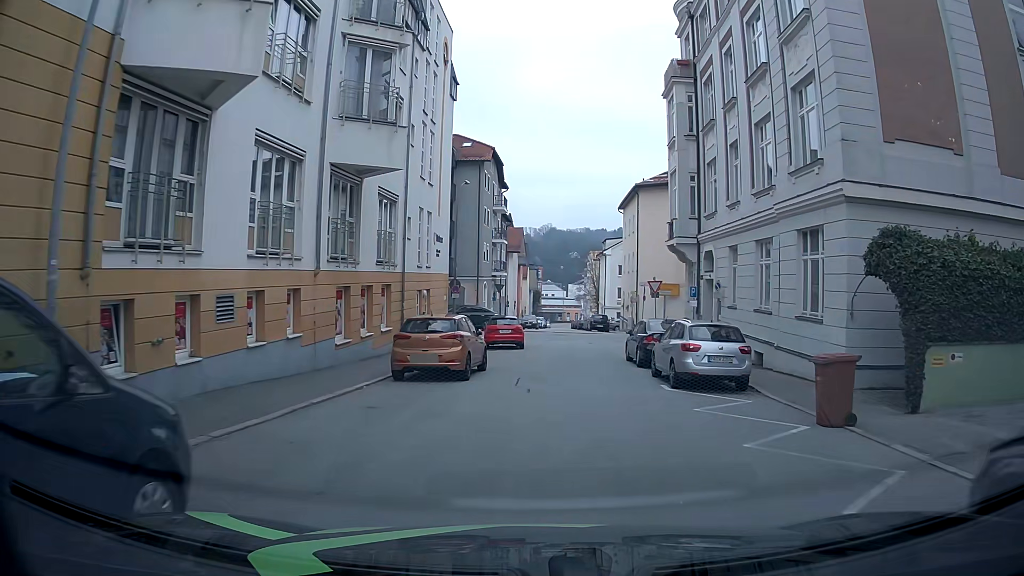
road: residential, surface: asphalt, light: Day
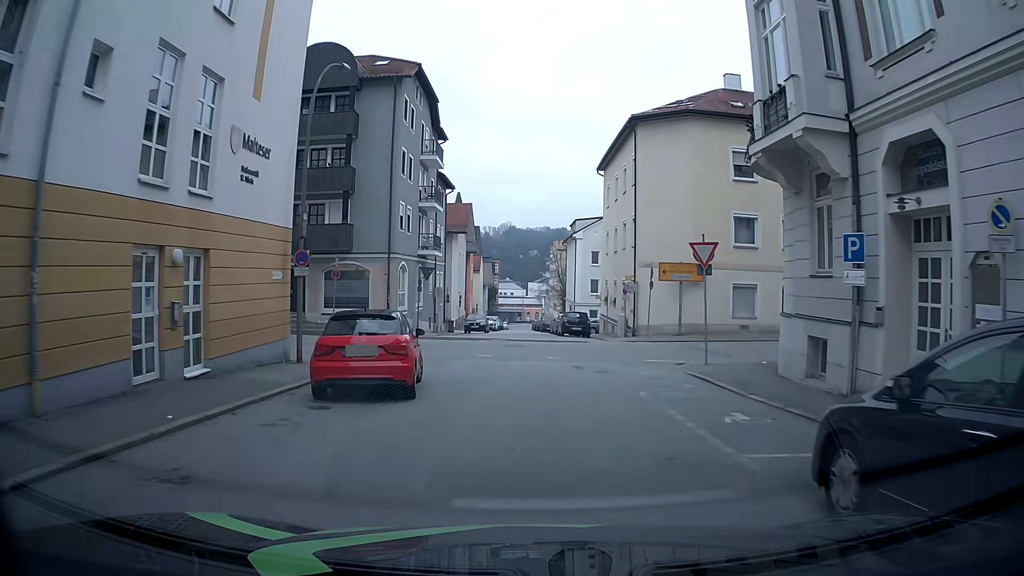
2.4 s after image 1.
(+0.3, +18.2) m; +1°
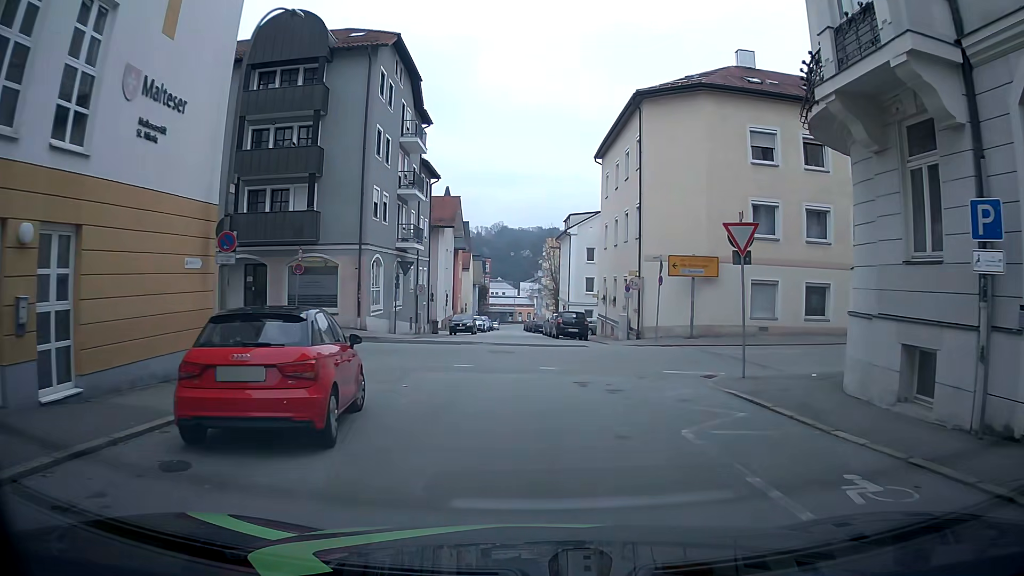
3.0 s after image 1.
(-0.1, +4.0) m; +1°
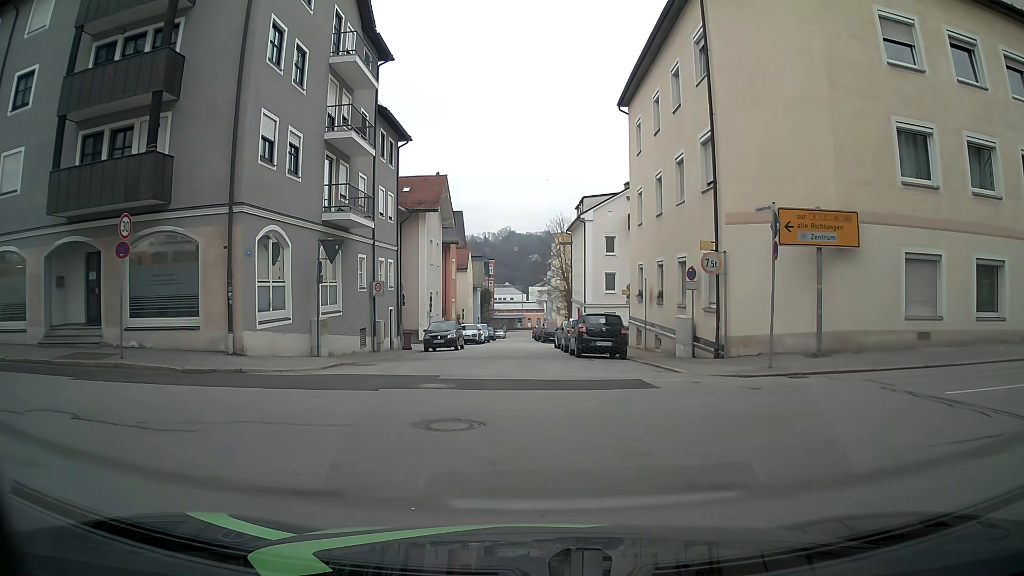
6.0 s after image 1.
(+0.1, +12.2) m; -1°
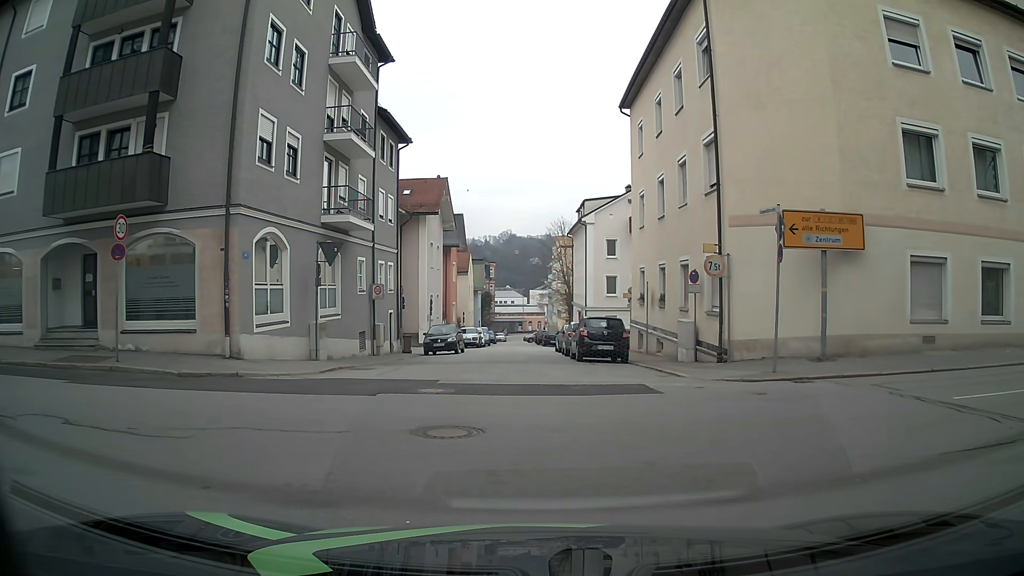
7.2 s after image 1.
(0.0, +0.3) m; 0°
